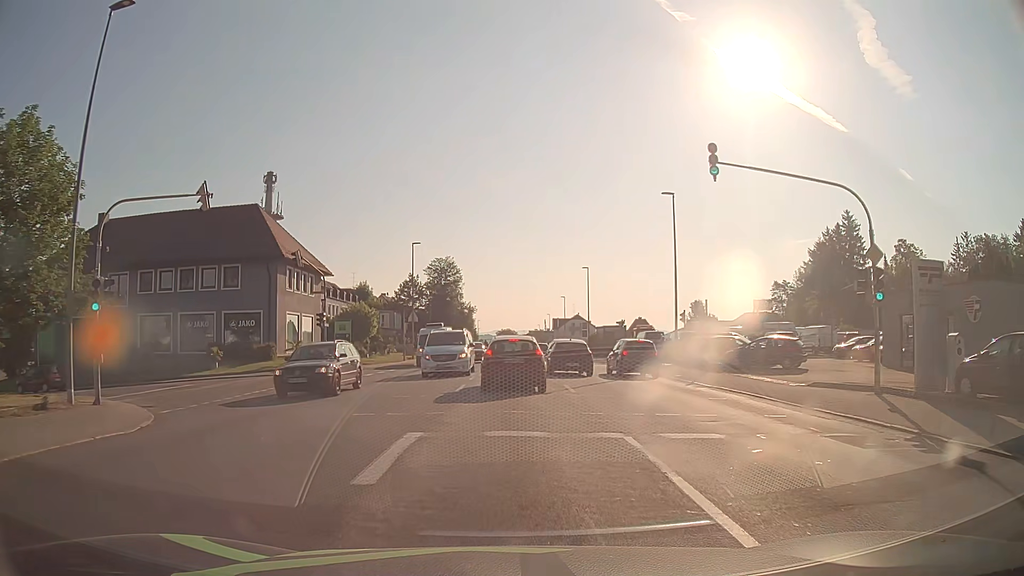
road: tertiary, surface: asphalt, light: Day
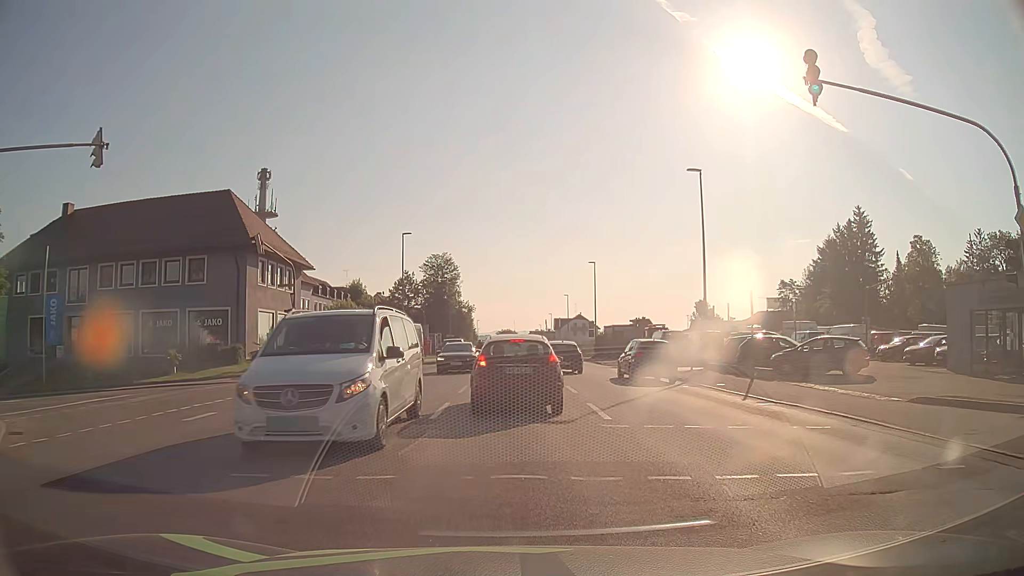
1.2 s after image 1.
(0.0, +5.7) m; 0°
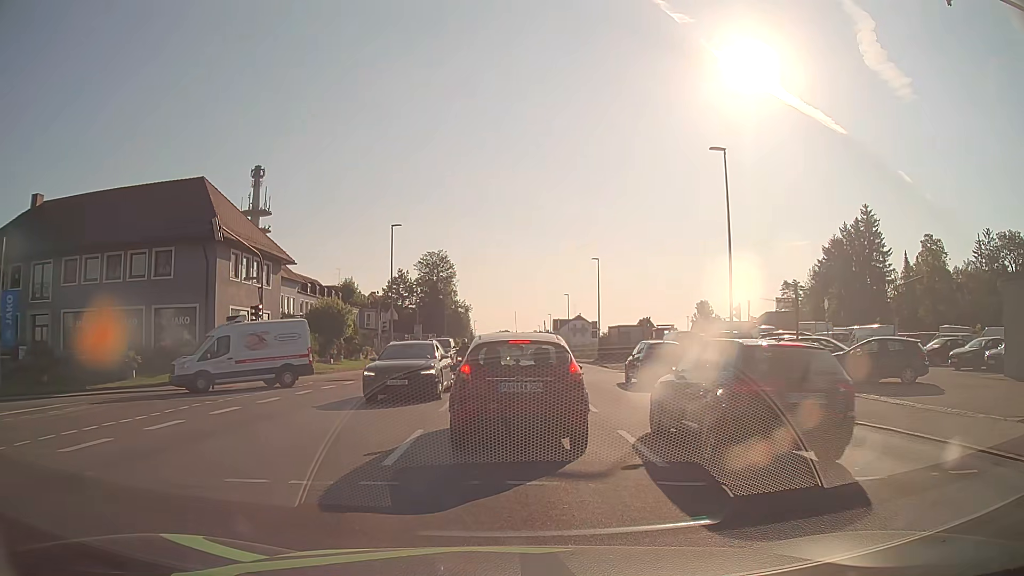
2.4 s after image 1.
(0.0, +4.2) m; +1°
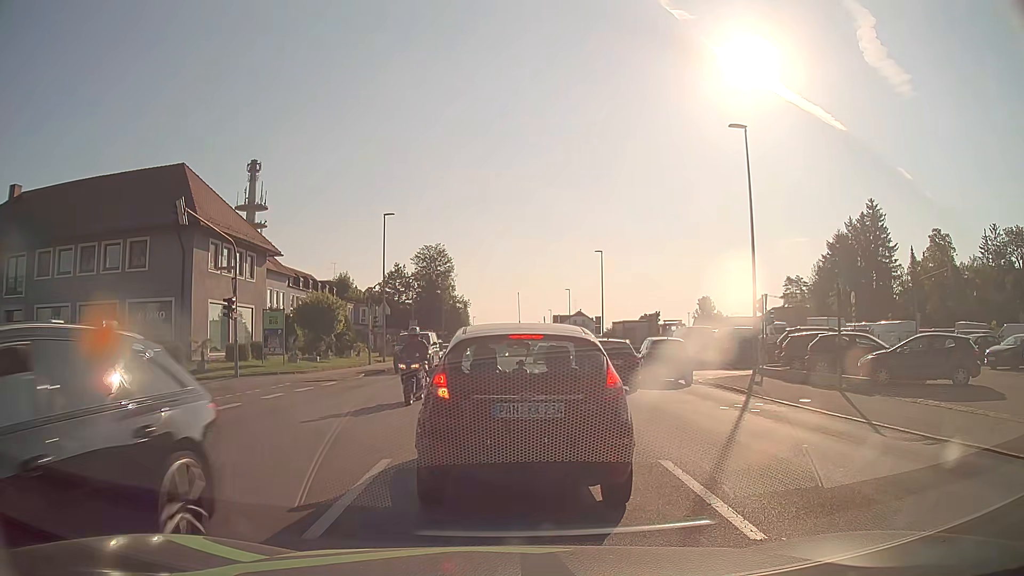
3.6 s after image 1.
(0.0, +2.8) m; -2°
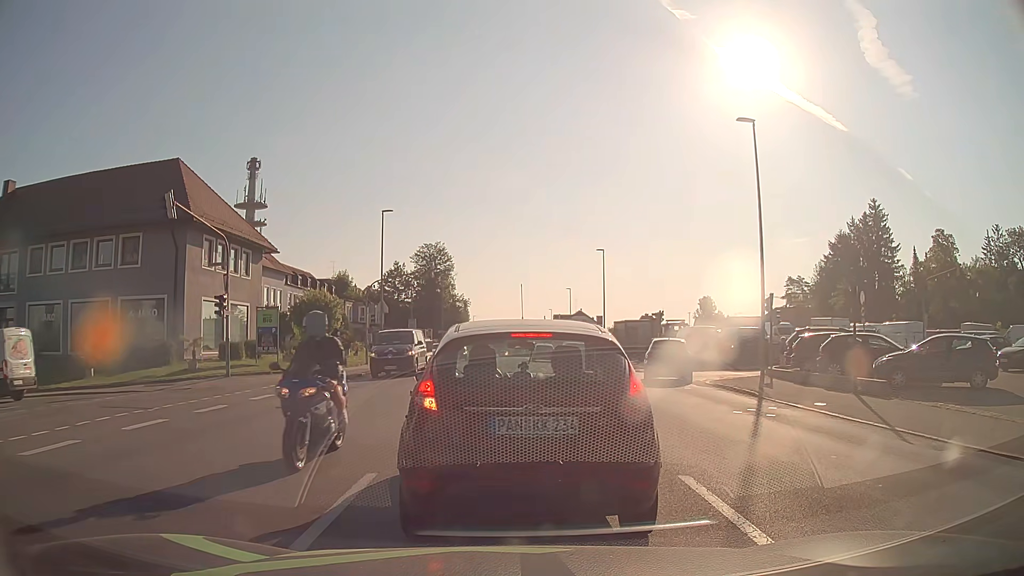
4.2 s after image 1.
(0.0, +0.8) m; 0°
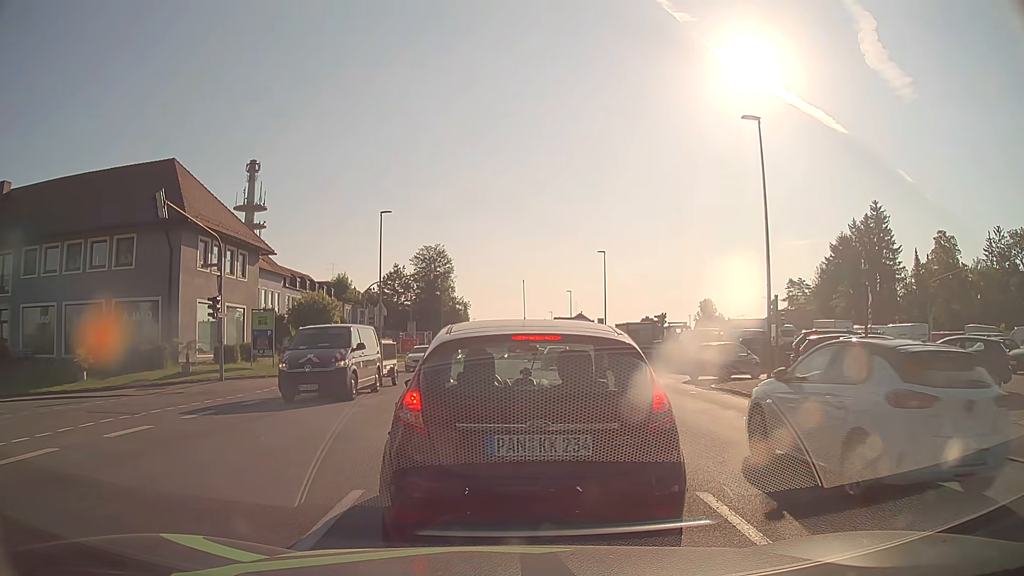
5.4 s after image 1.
(0.0, +0.6) m; 0°
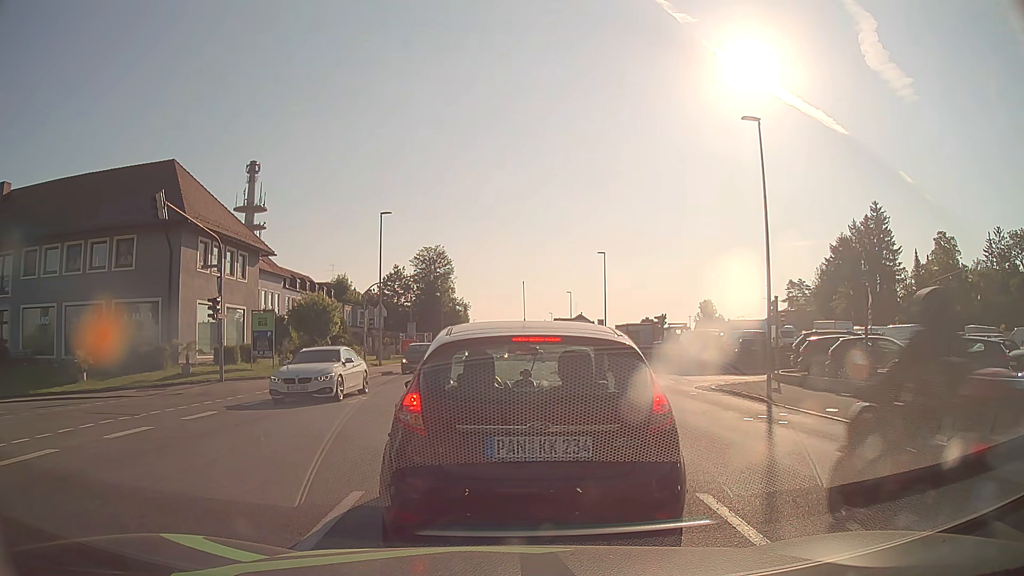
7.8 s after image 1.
(0.0, +0.1) m; 0°
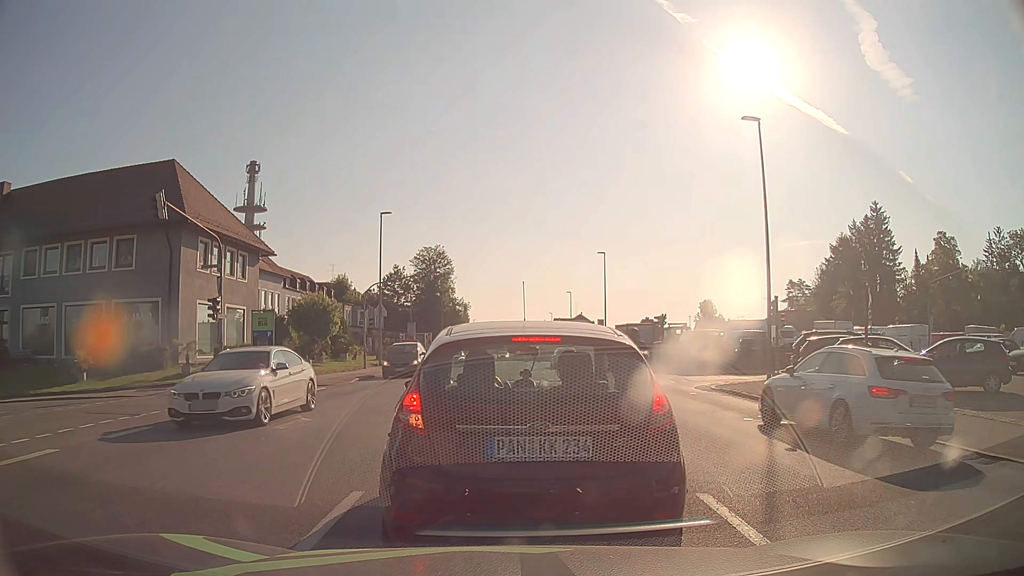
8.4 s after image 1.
(0.0, 0.0) m; 0°
